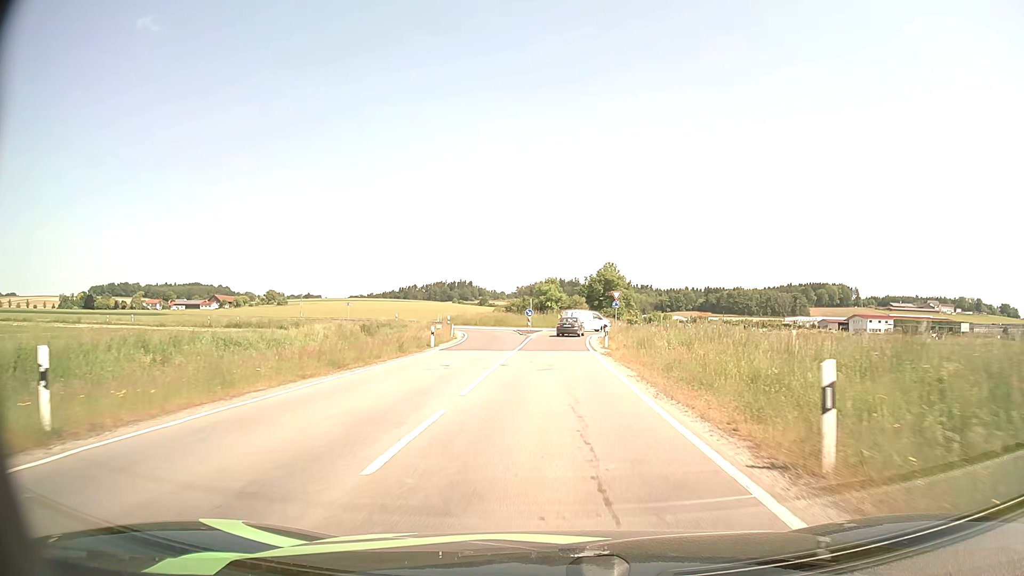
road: tertiary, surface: asphalt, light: Day
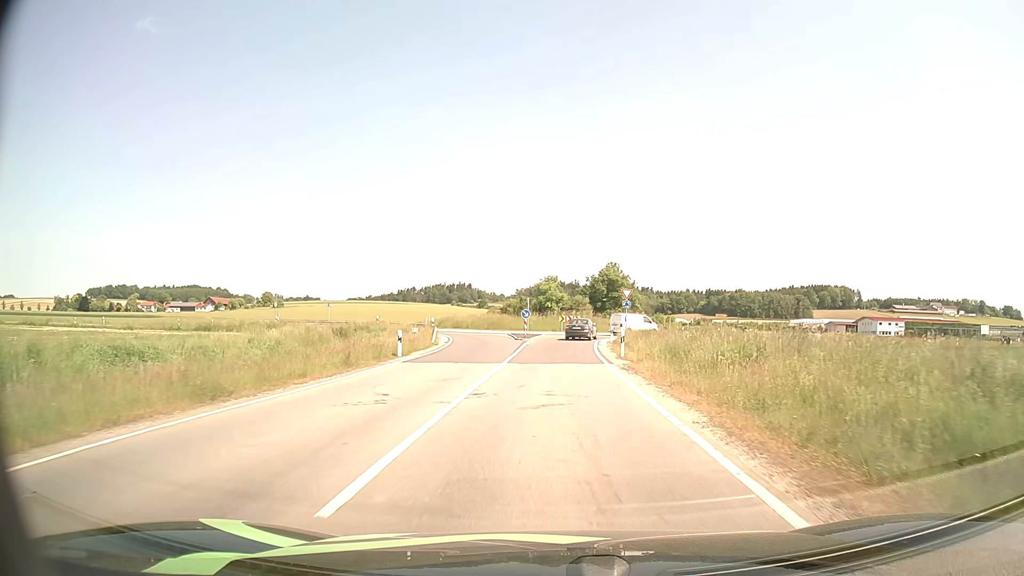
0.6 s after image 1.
(0.0, +7.4) m; 0°
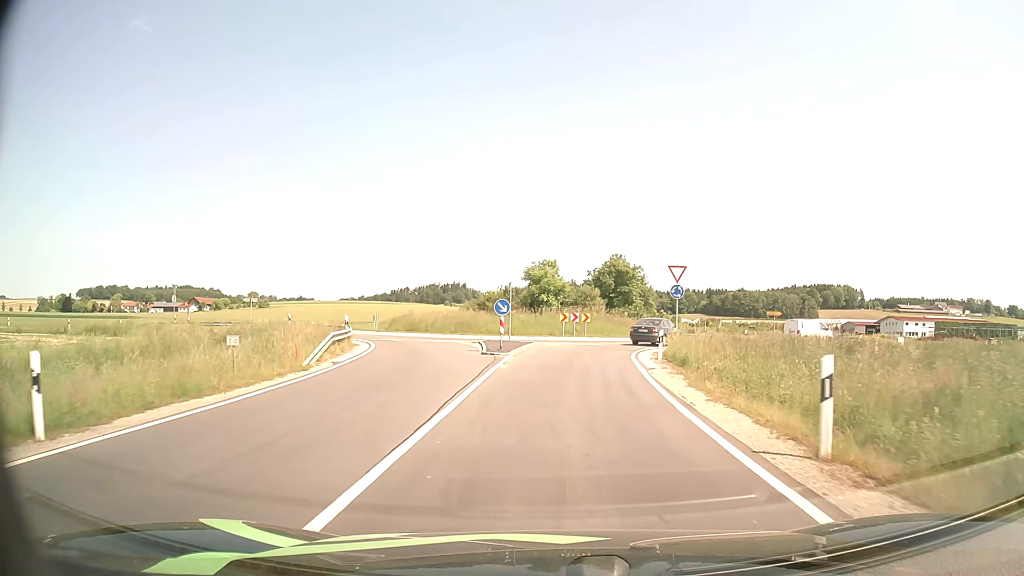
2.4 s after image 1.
(0.0, +19.8) m; 0°
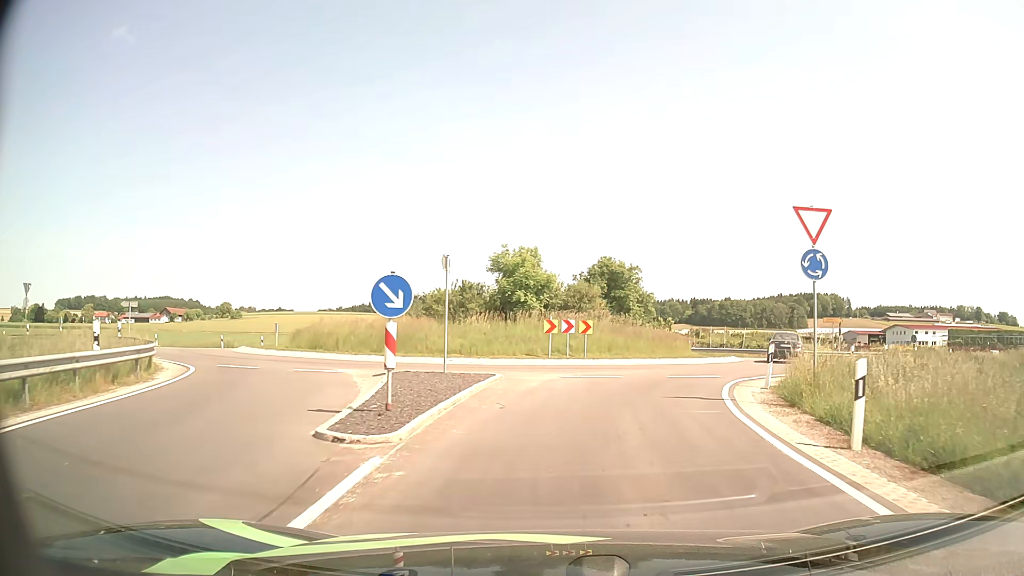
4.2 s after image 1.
(+0.1, +16.0) m; +2°
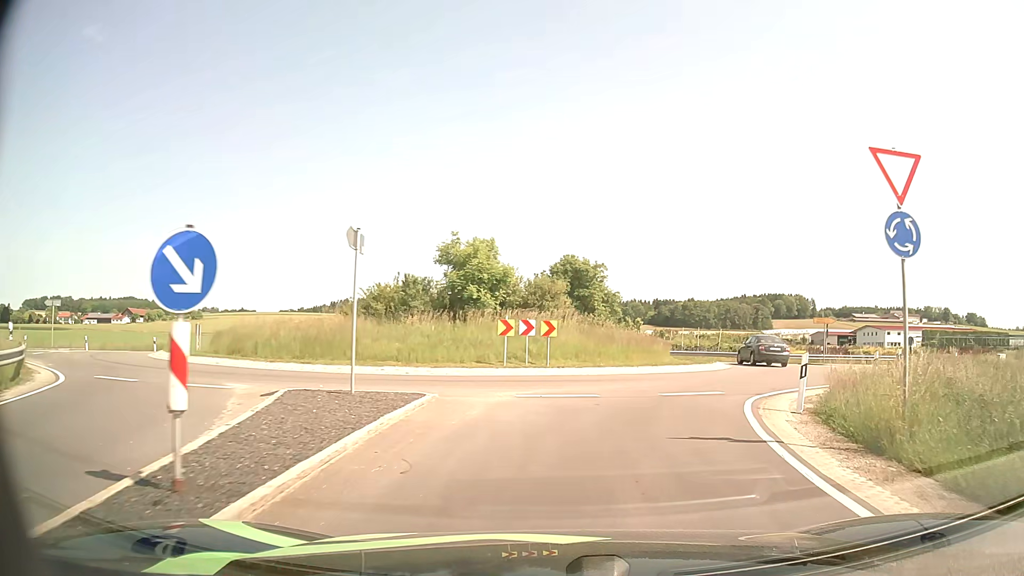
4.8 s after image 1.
(+0.1, +4.6) m; +3°
